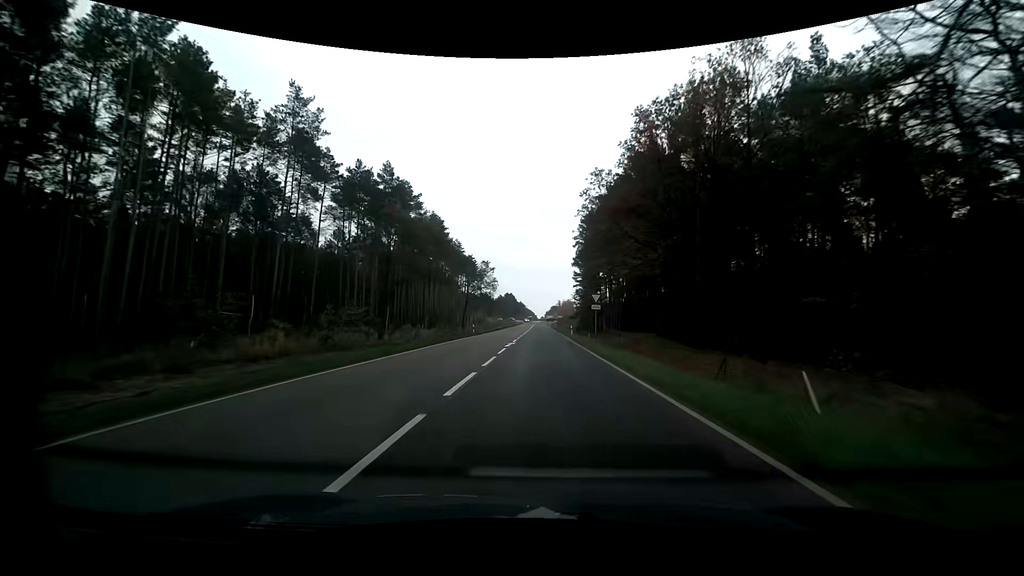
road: primary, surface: asphalt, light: Day
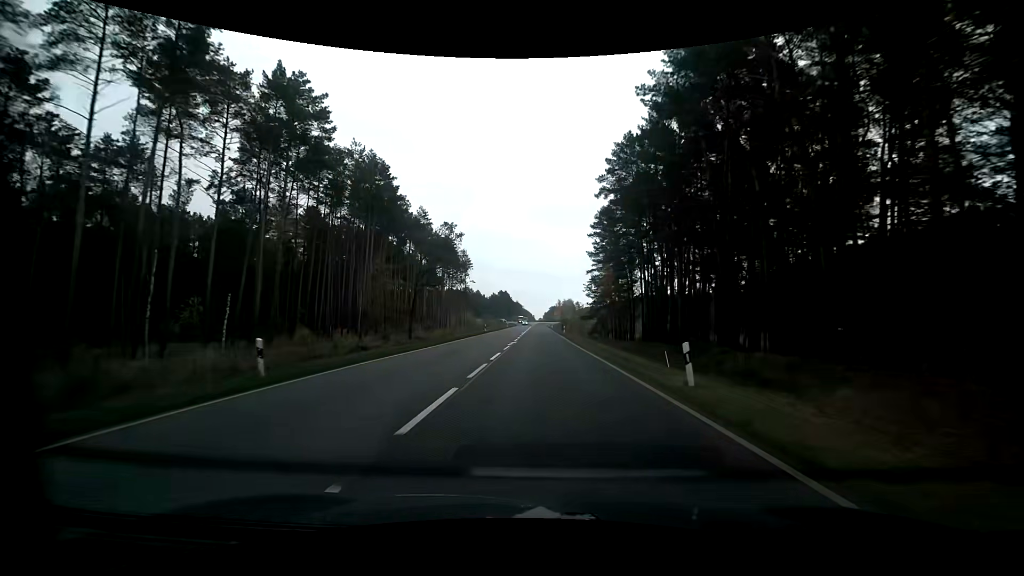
(0.0, +38.7) m; 0°
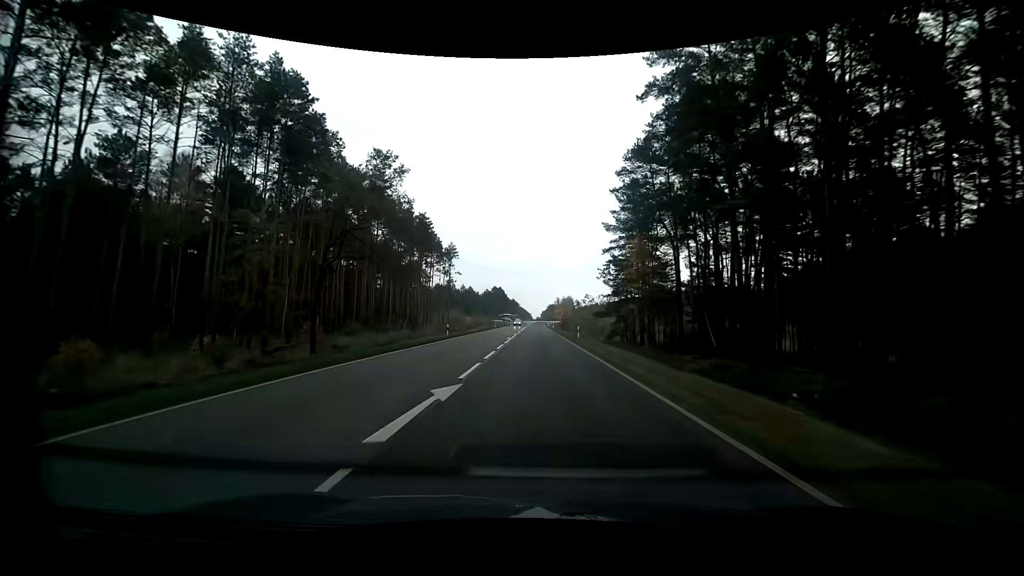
(0.0, +24.5) m; 0°
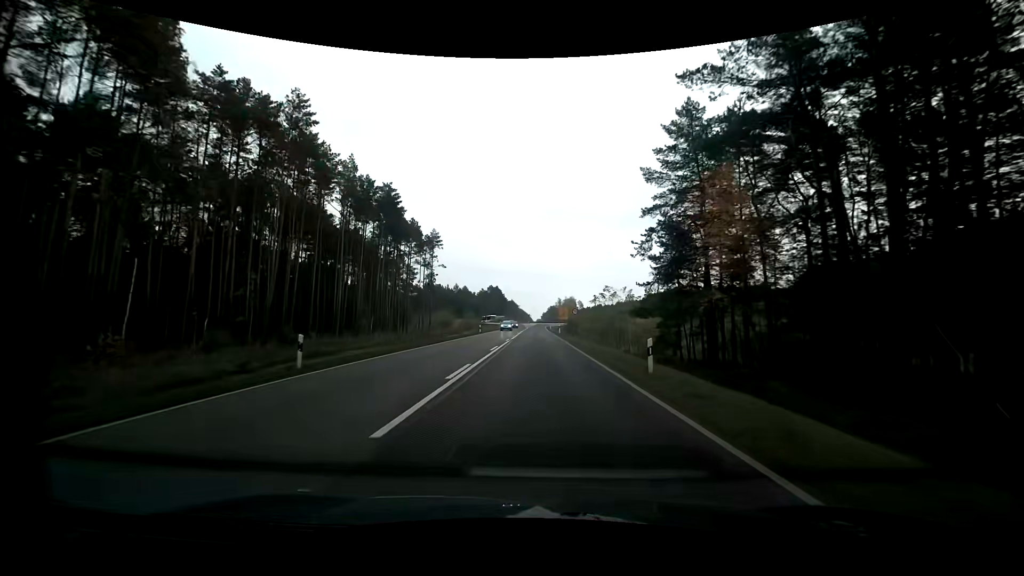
(+0.2, +23.4) m; 0°
(0, +10) (0, +20) (0, +30) (0, +40) (0, +50) (0, +60) (-1, +70) (-1, +80) (-1, +90) (-1, +100) m
